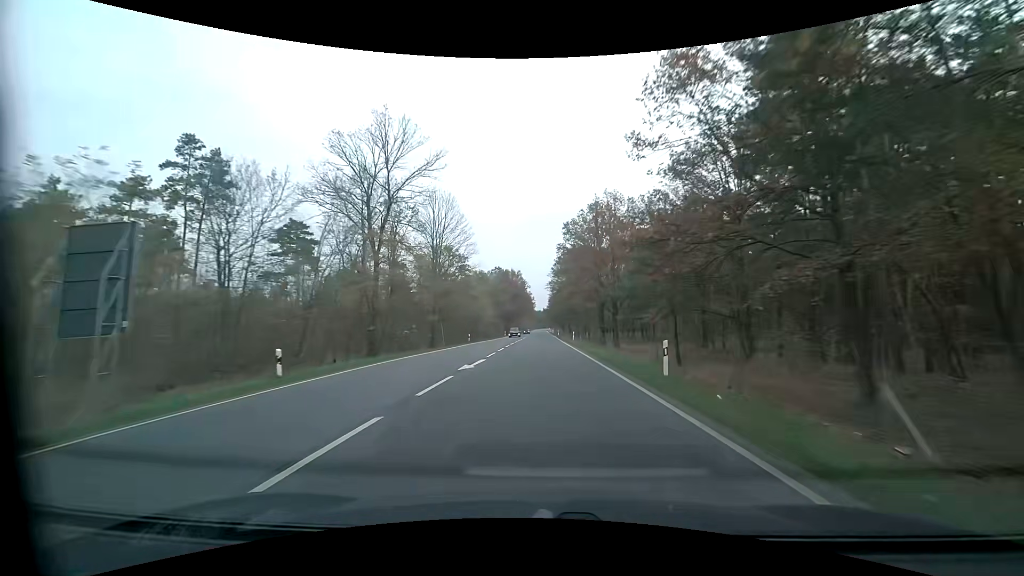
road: primary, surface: asphalt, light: Day
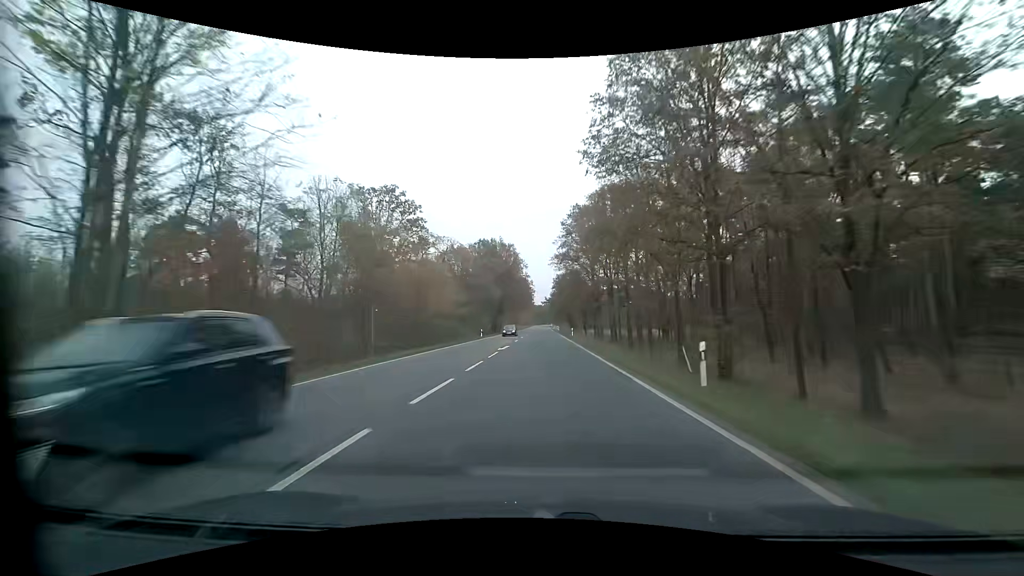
(0.0, +44.2) m; 0°
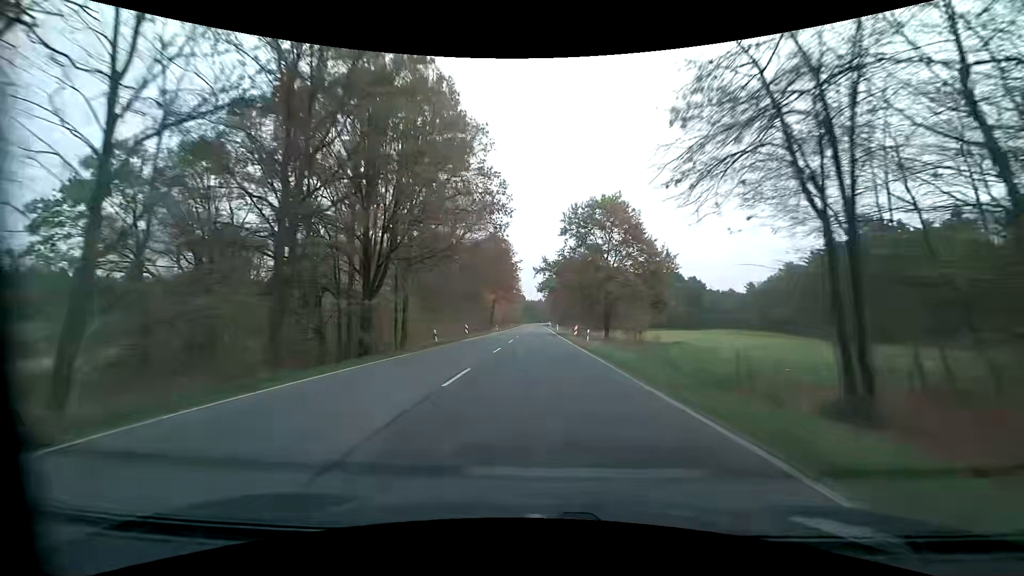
(+0.9, +77.2) m; +1°
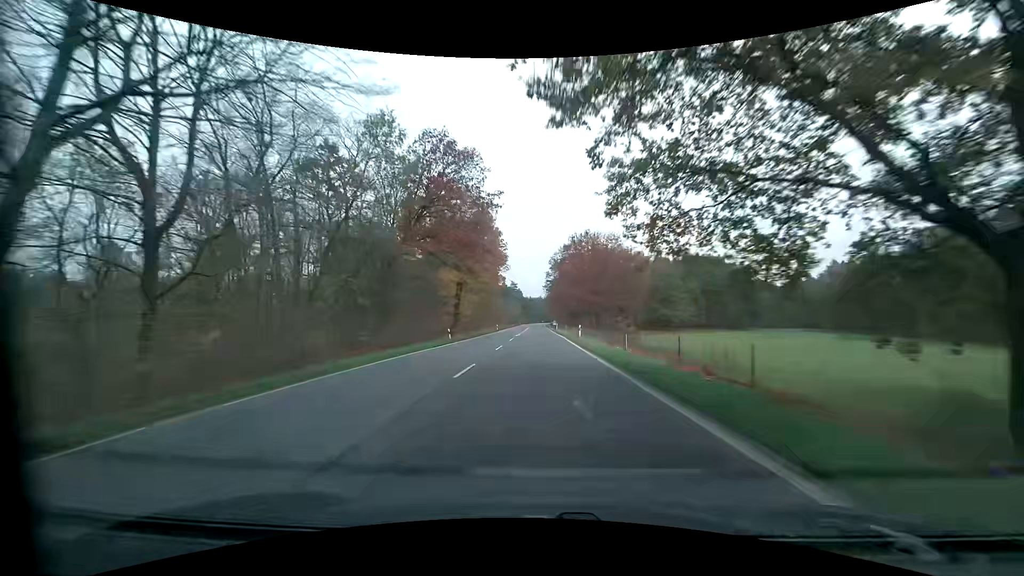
(-0.1, +46.5) m; 0°
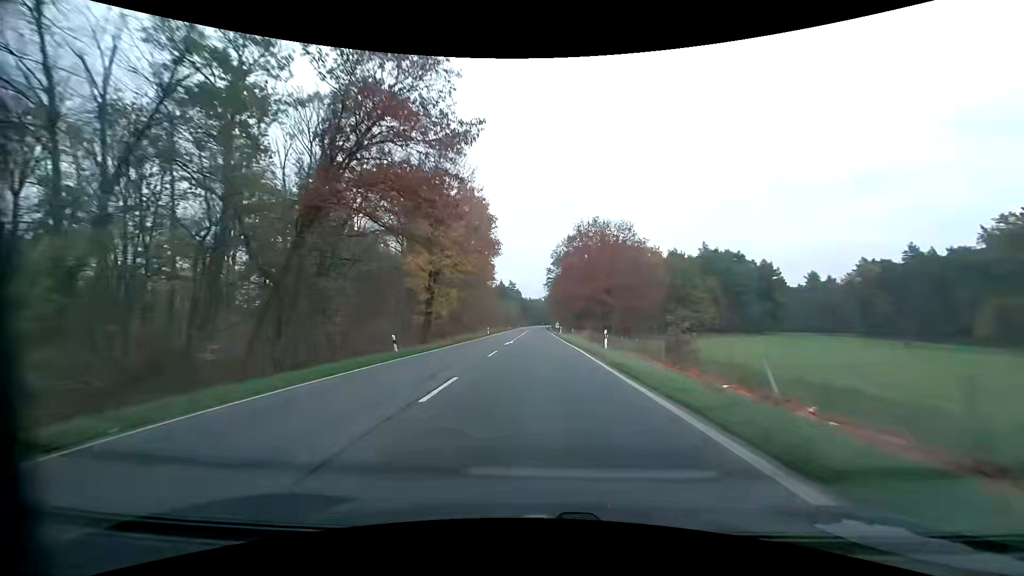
(0.0, +15.4) m; 0°
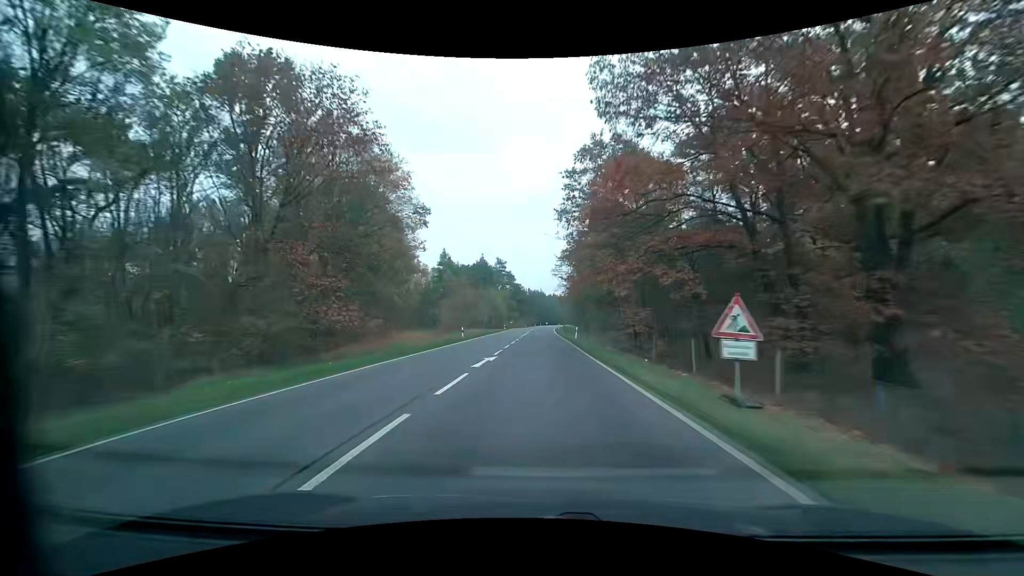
(-0.1, +77.2) m; 0°
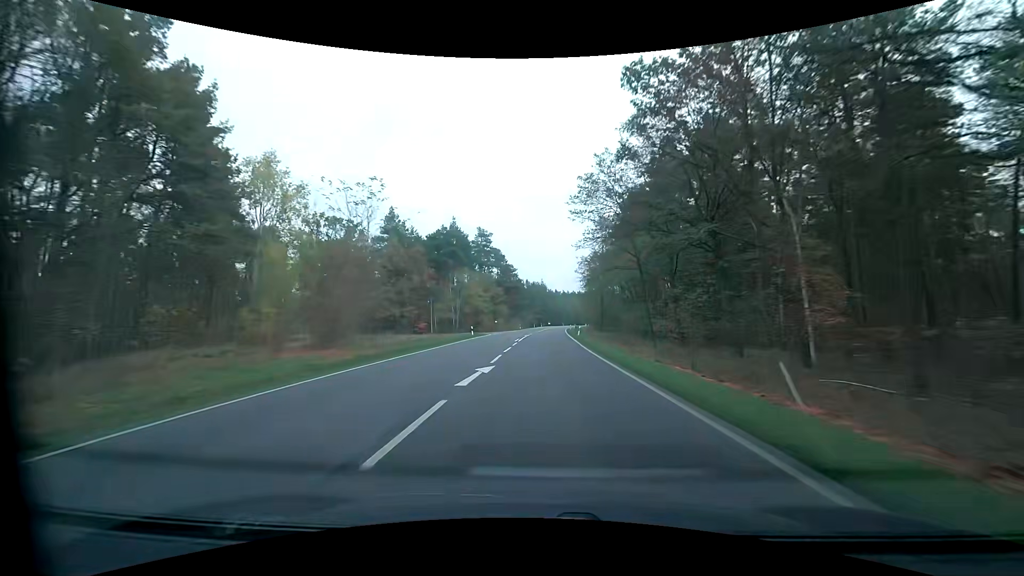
(-0.1, +46.8) m; 0°
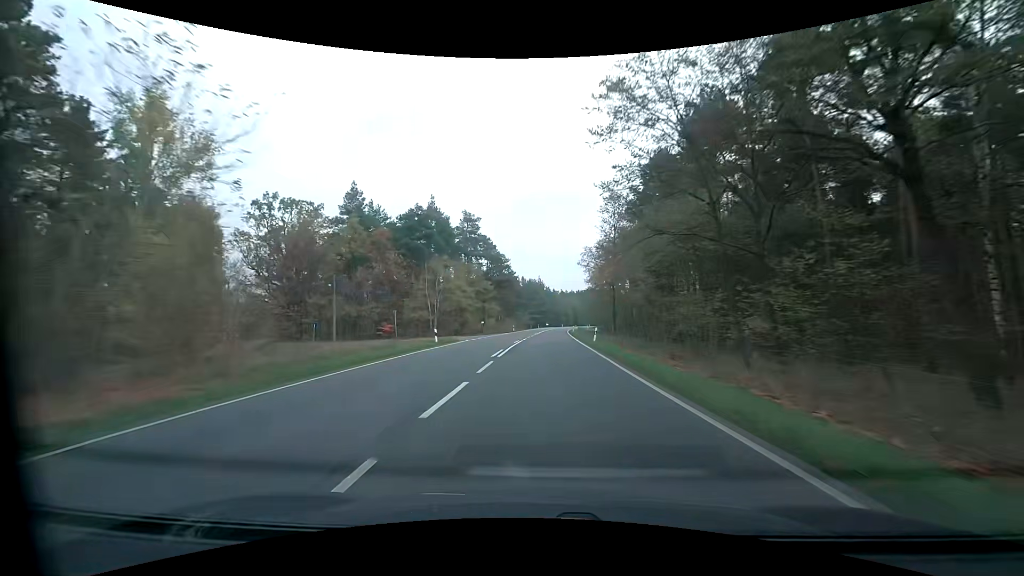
(+0.1, +15.7) m; +1°
(0, +10) (0, +20) (0, +30) (0, +40) (+1, +50) (+1, +60) (+2, +70) (+2, +80) (+3, +90) (+4, +100) m
